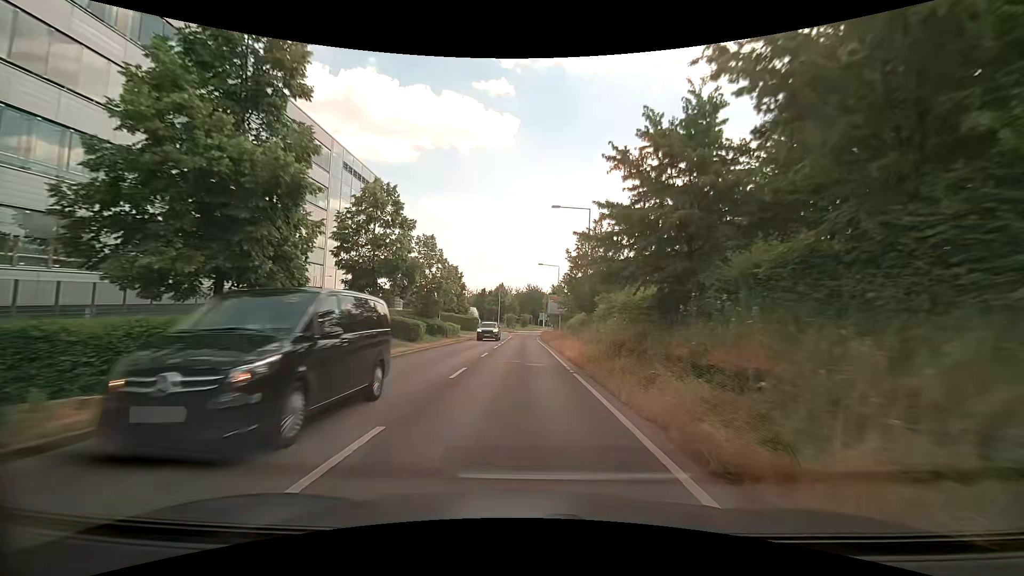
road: tertiary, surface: asphalt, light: Day
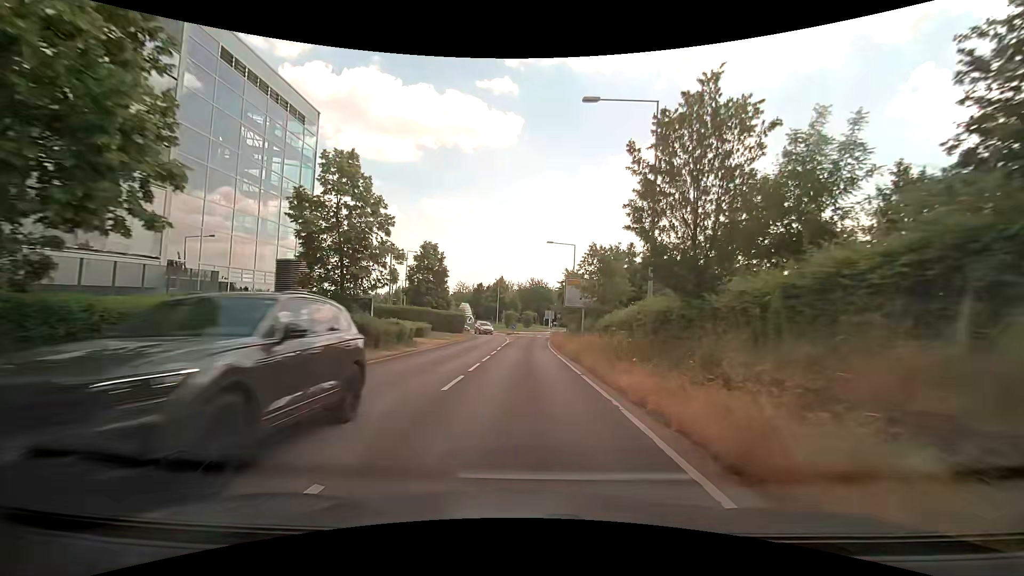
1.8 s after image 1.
(-0.1, +20.7) m; 0°
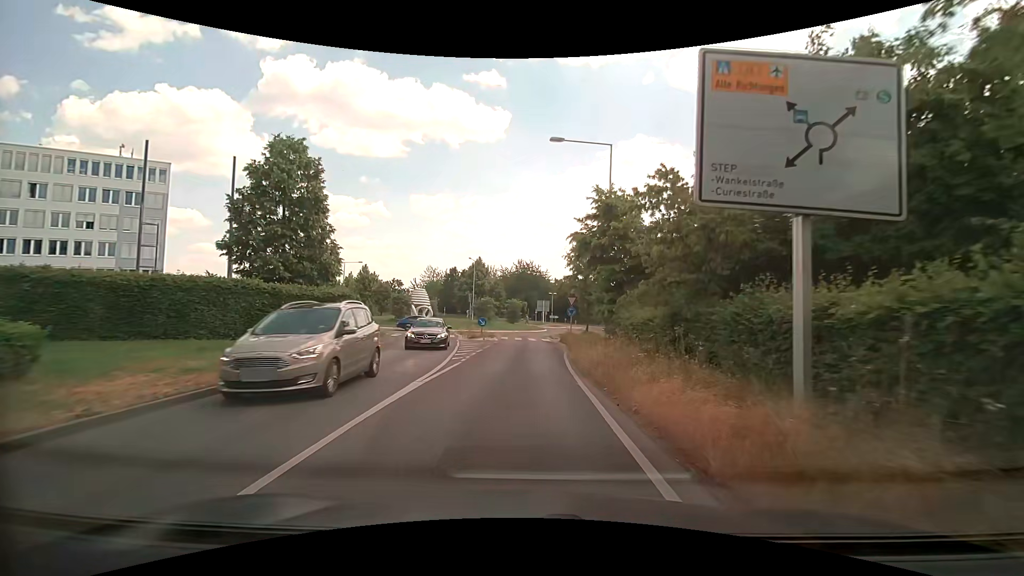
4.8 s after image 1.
(+0.3, +31.4) m; +1°
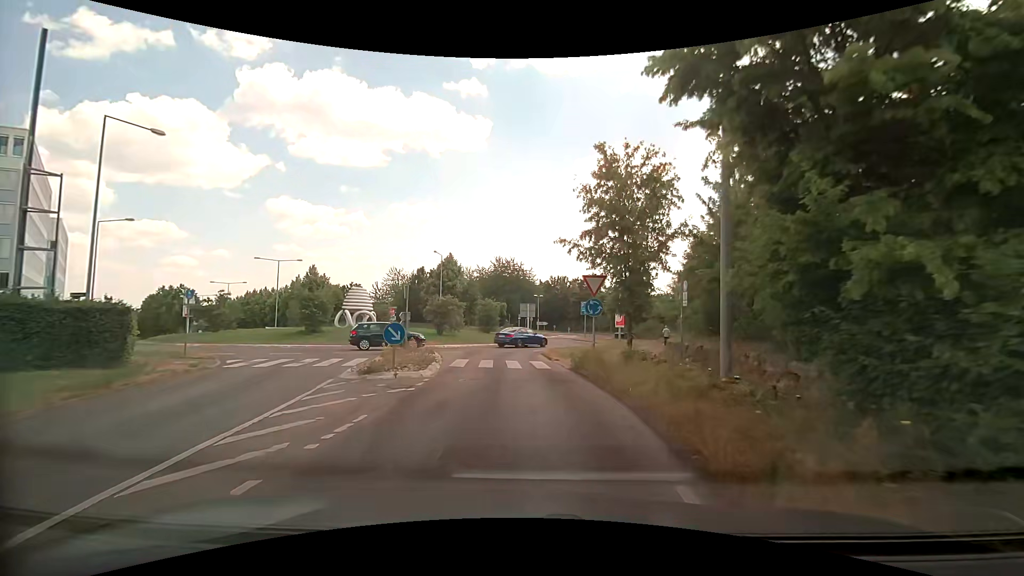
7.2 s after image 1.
(+0.2, +17.3) m; +1°
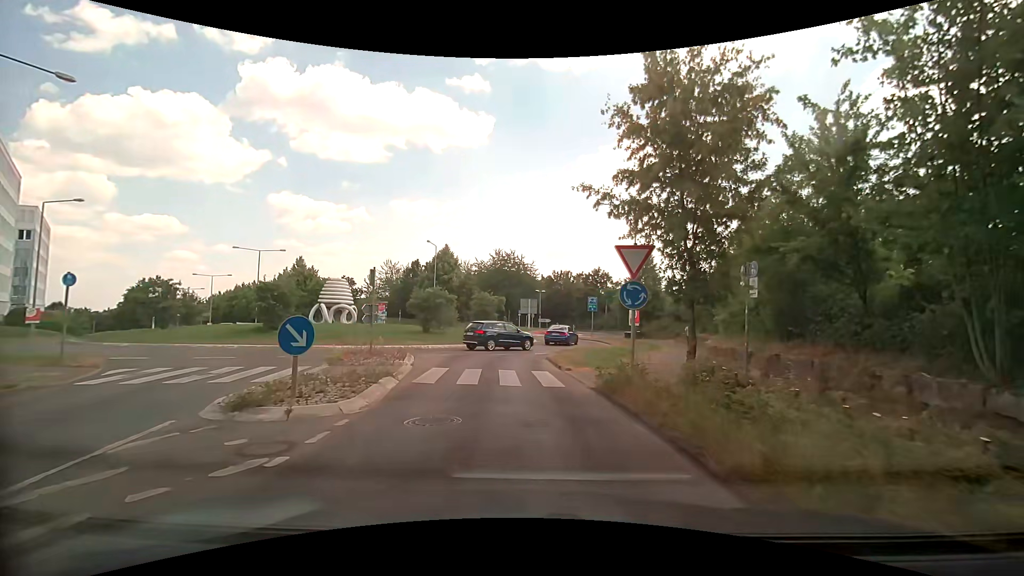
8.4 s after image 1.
(0.0, +5.5) m; 0°
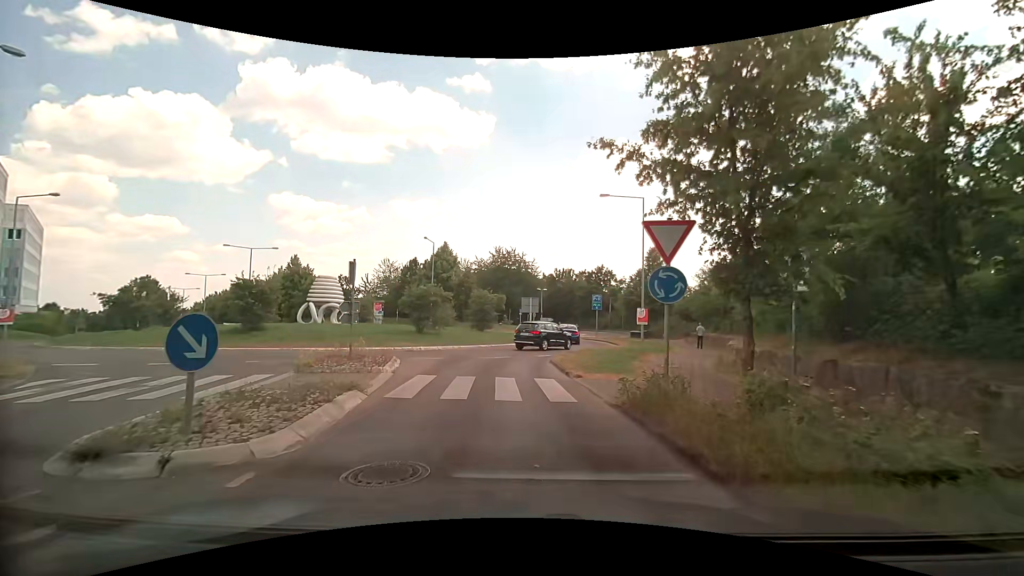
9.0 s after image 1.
(0.0, +2.4) m; +1°
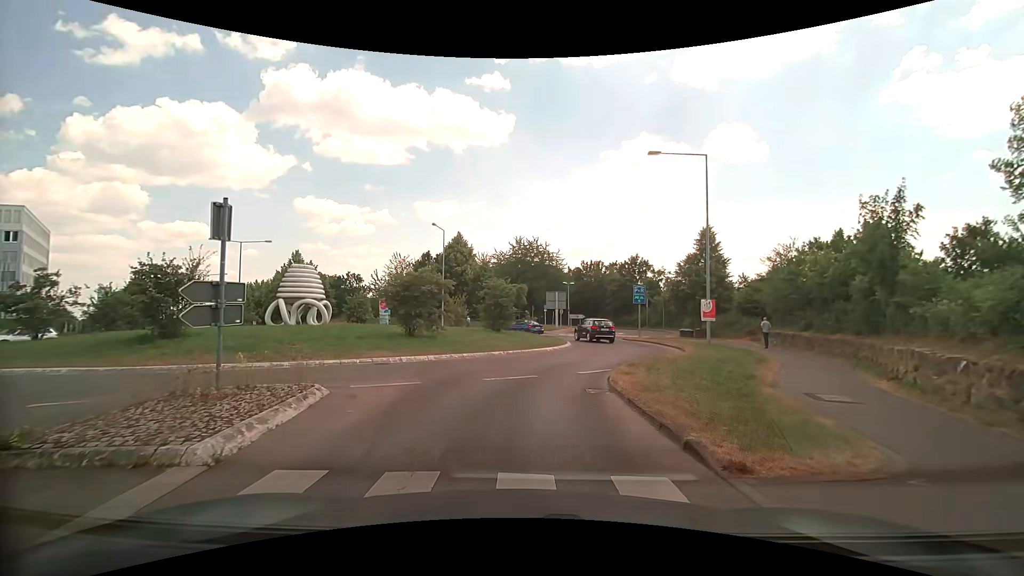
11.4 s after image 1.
(-0.3, +8.5) m; -4°
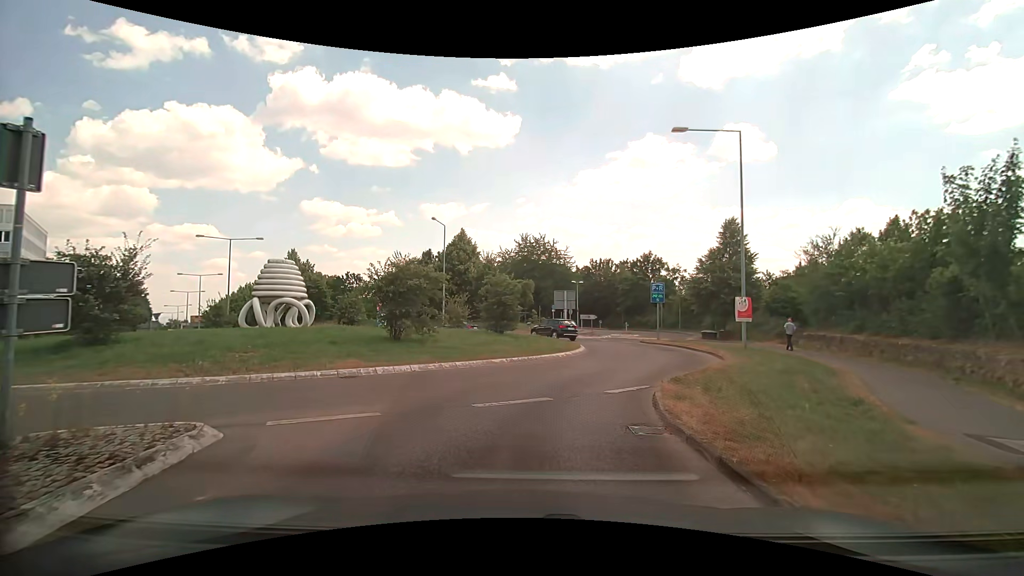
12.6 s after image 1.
(0.0, +3.6) m; -1°
(0, +10) (+4, +19) (+6, +29) (+4, +39) (-3, +46) (-12, +49) (-22, +52) (-29, +59) (-36, +66) (-42, +74) m
